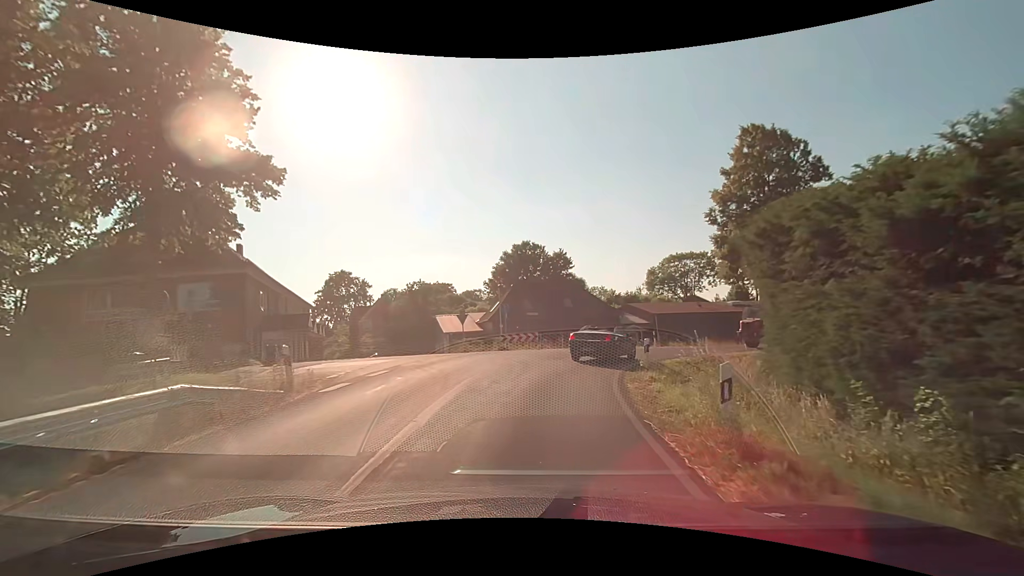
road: secondary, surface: asphalt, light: Day
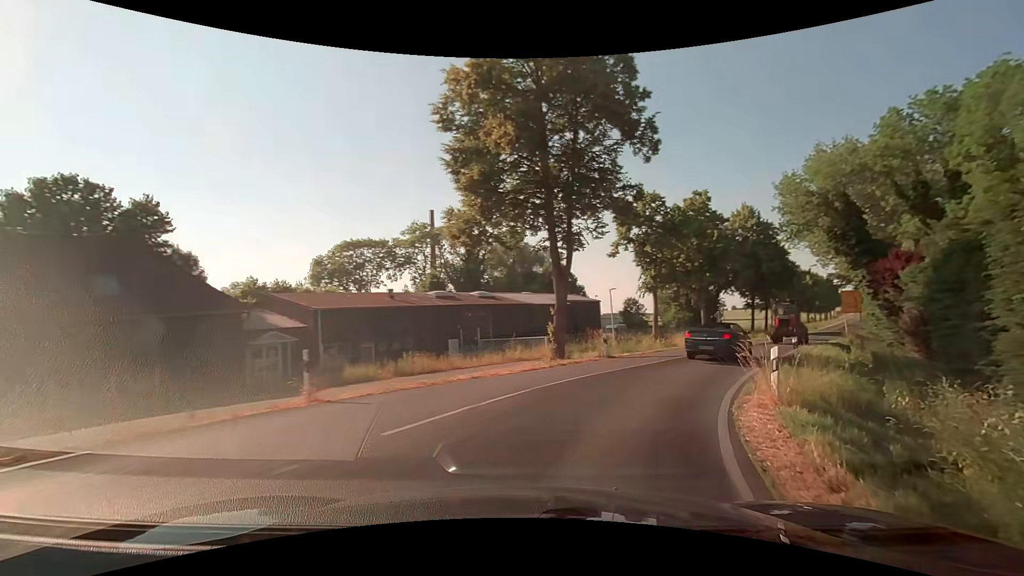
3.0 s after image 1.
(+5.2, +25.2) m; +34°
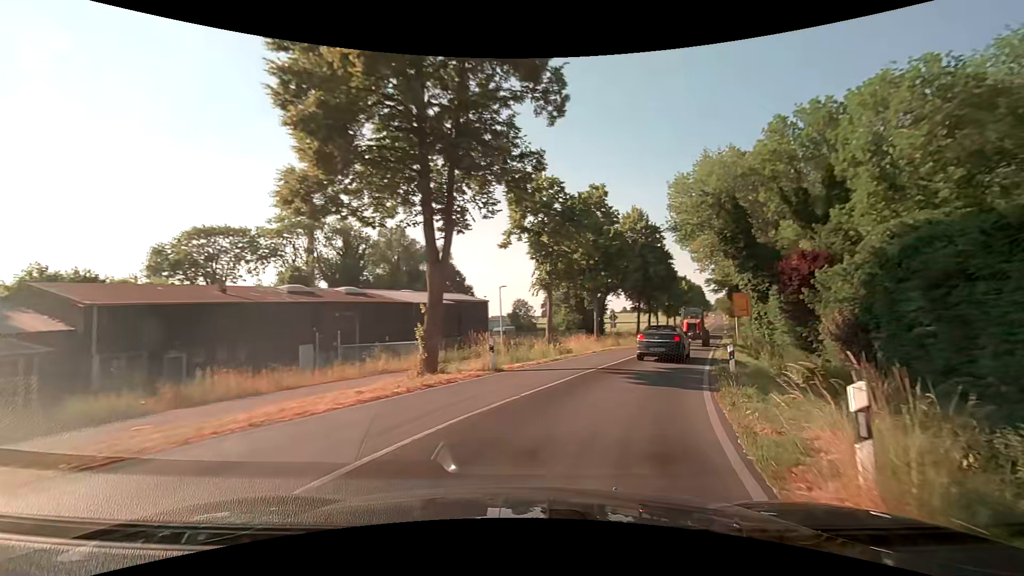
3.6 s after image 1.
(+0.7, +5.9) m; +13°
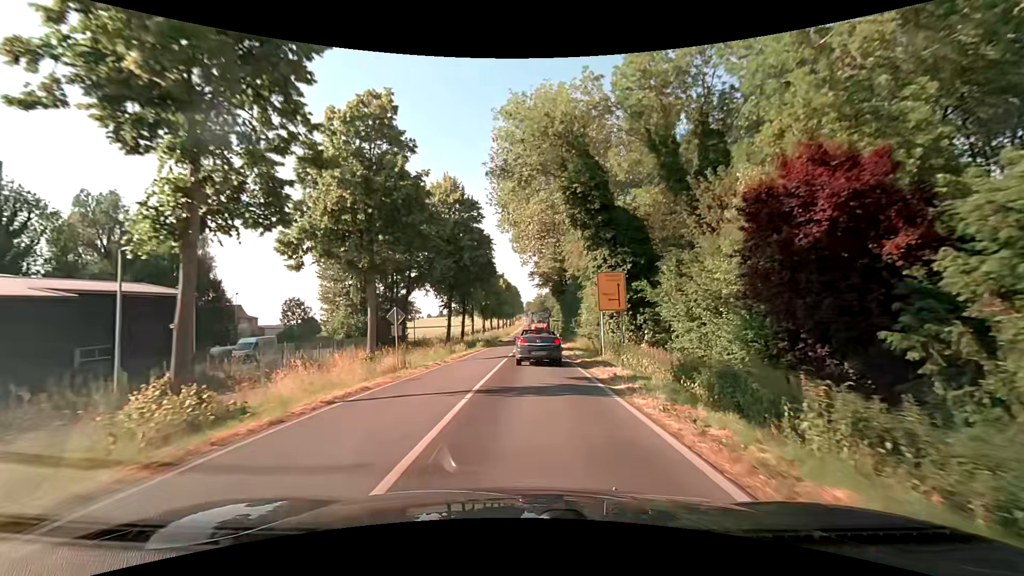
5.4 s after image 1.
(+4.8, +18.9) m; +22°
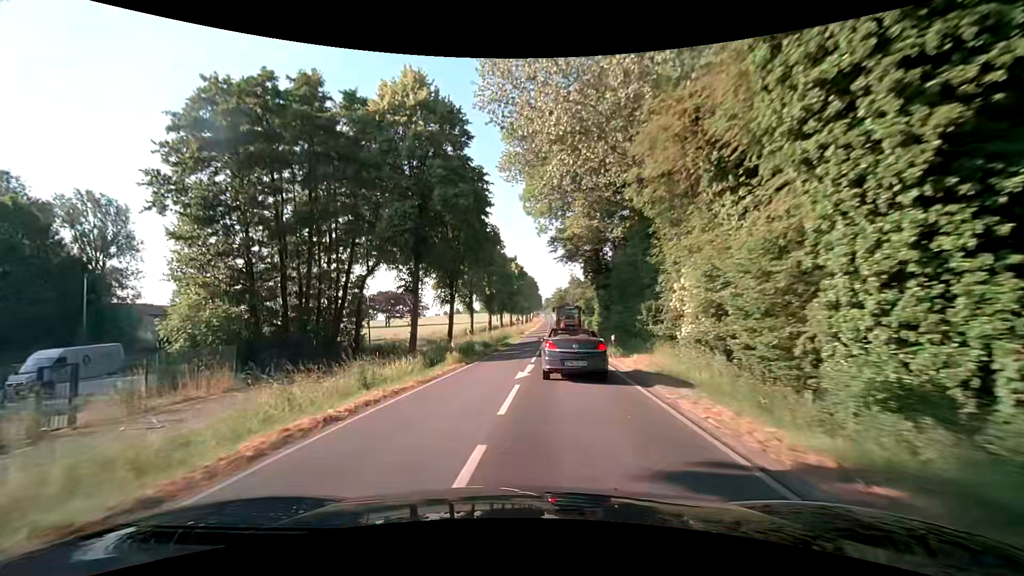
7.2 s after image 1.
(+0.1, +24.1) m; -2°
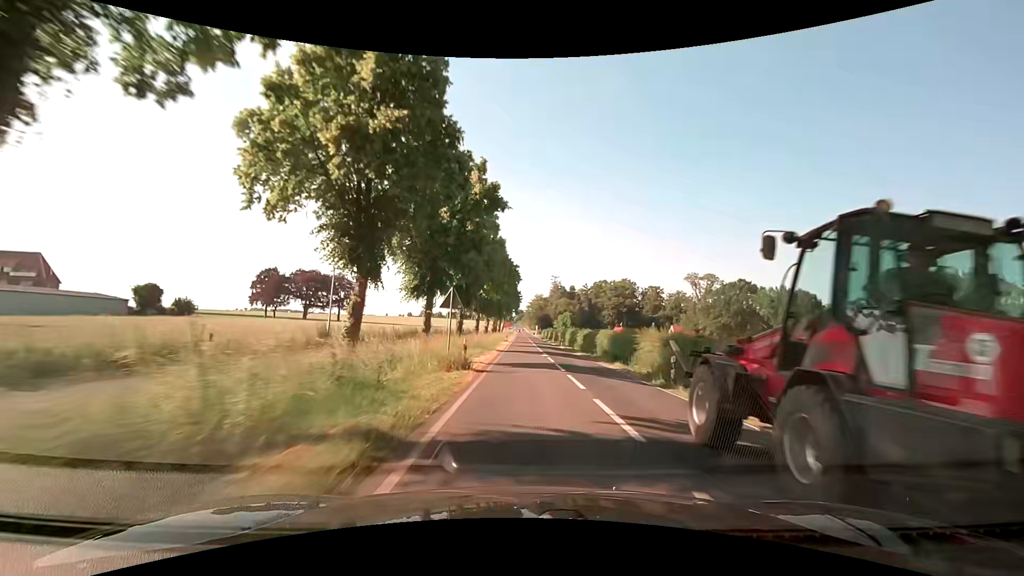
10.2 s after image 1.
(+0.1, +56.8) m; +3°
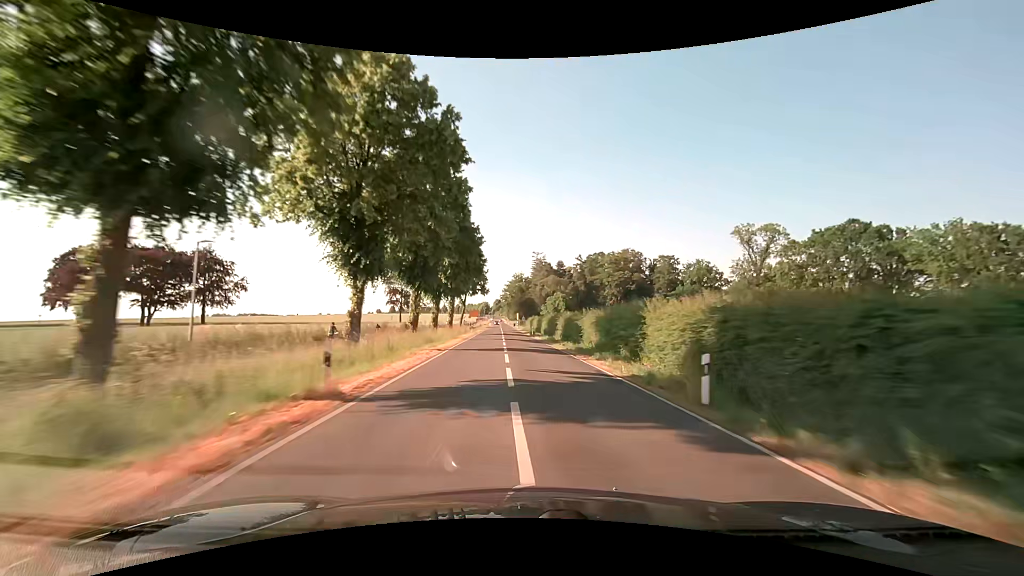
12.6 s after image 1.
(+1.1, +57.0) m; +3°
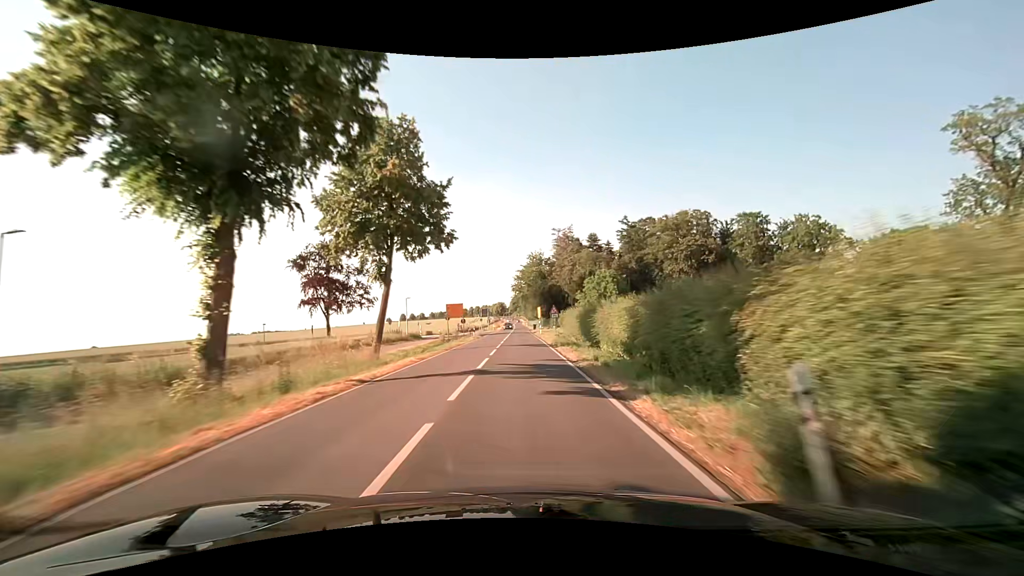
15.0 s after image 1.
(-1.1, +55.2) m; -3°
(0, +10) (0, +20) (0, +30) (0, +40) (0, +50) (0, +60) (0, +70) (0, +80) (0, +90) (-1, +100) m
